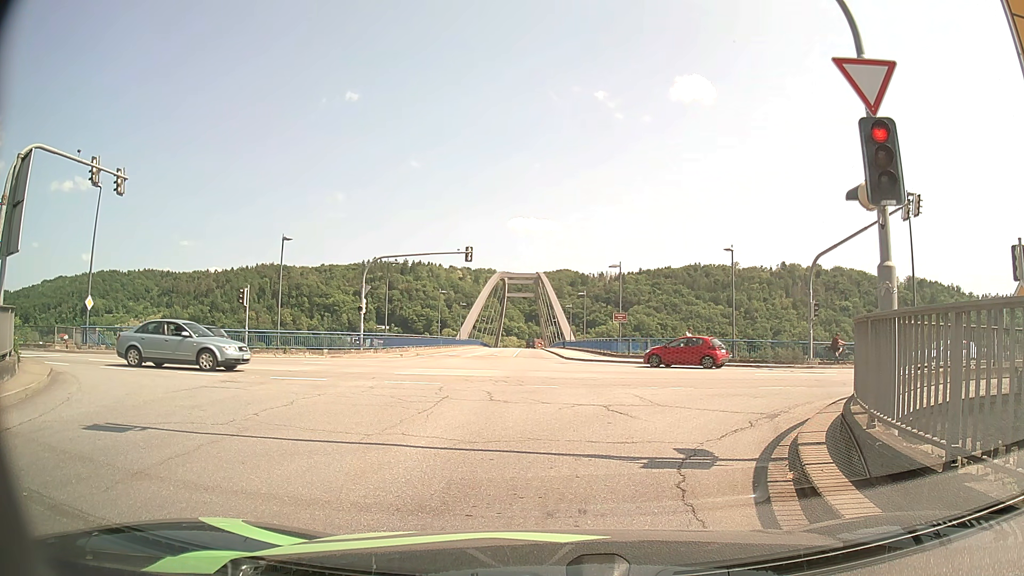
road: tertiary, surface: asphalt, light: Day
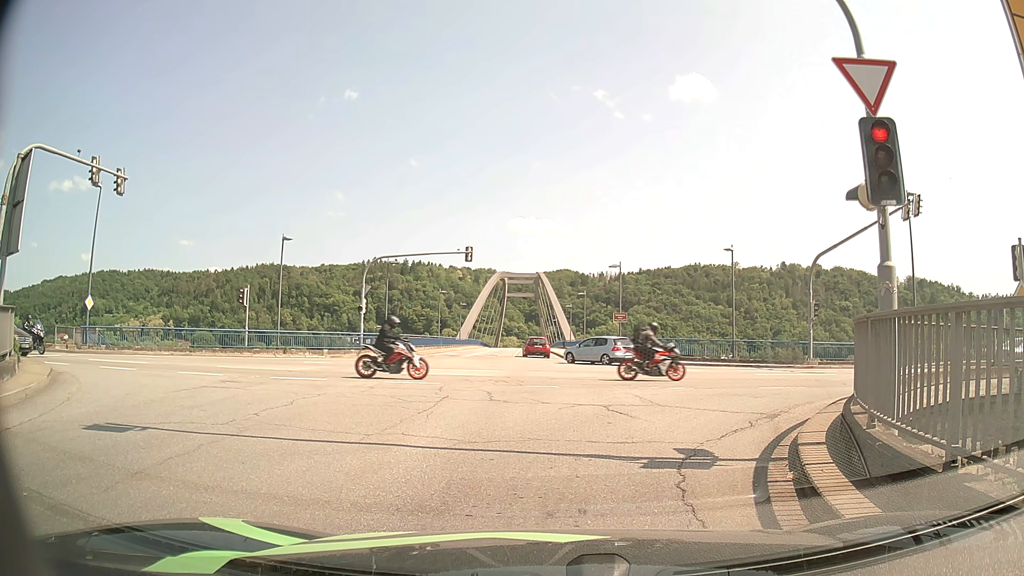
(0.0, 0.0) m; 0°
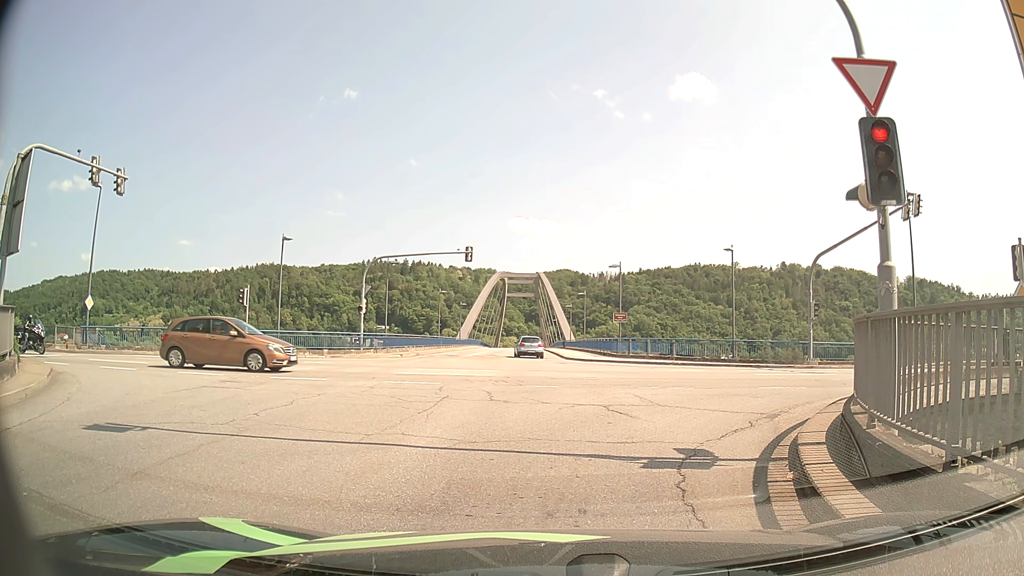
(0.0, 0.0) m; 0°
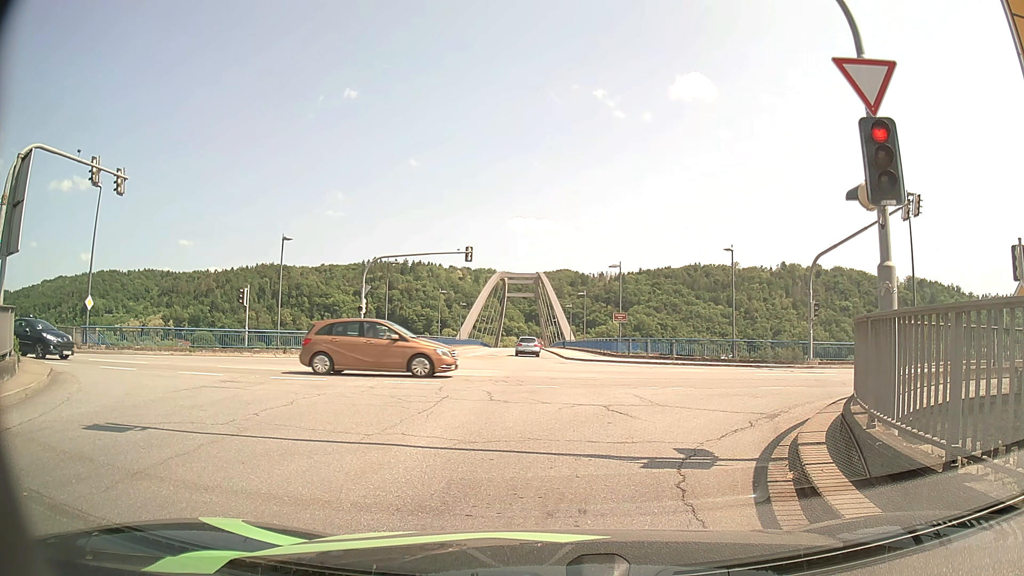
(0.0, 0.0) m; 0°
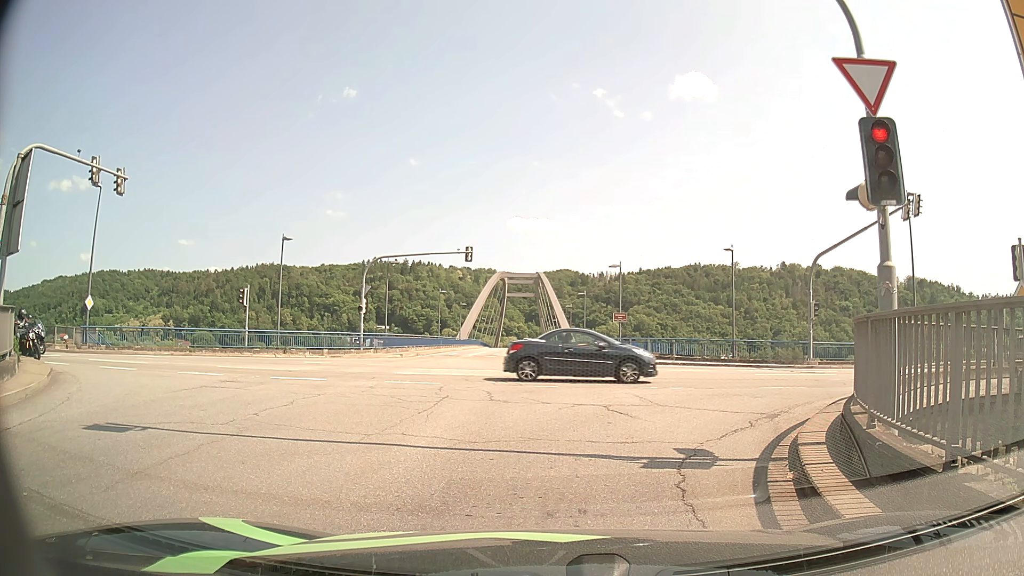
(0.0, 0.0) m; 0°
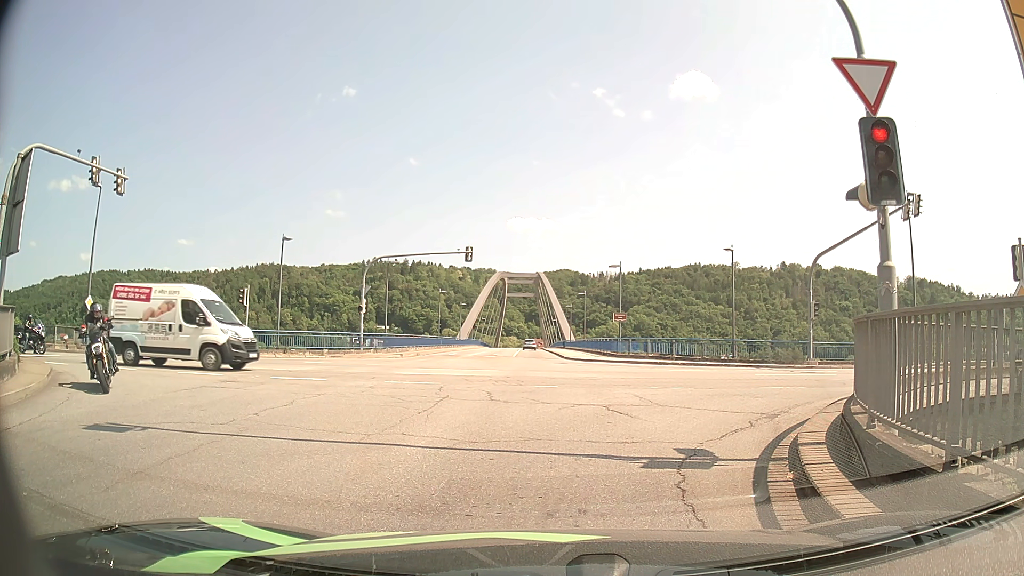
(0.0, 0.0) m; 0°
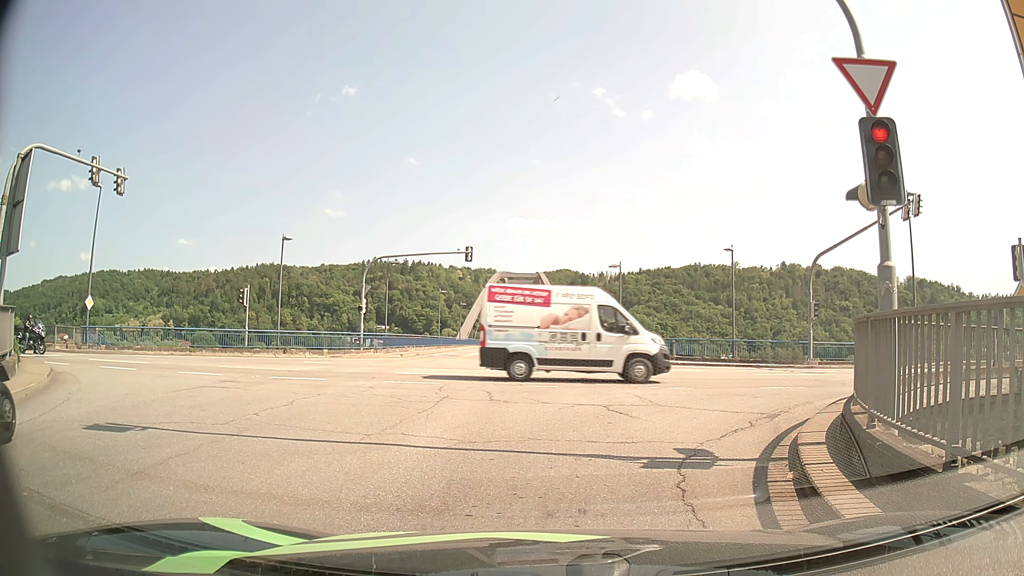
(0.0, 0.0) m; 0°
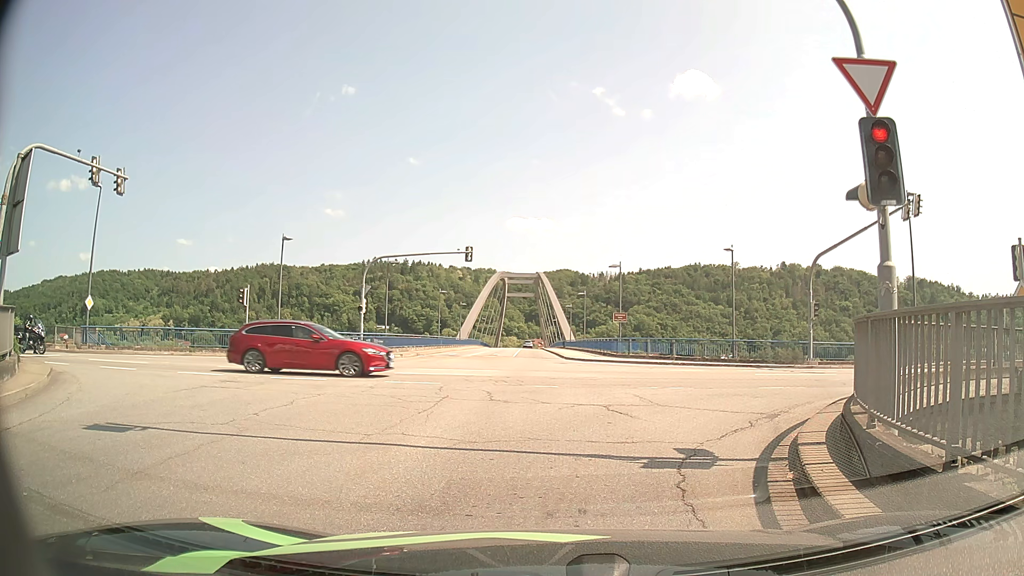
(0.0, 0.0) m; 0°
